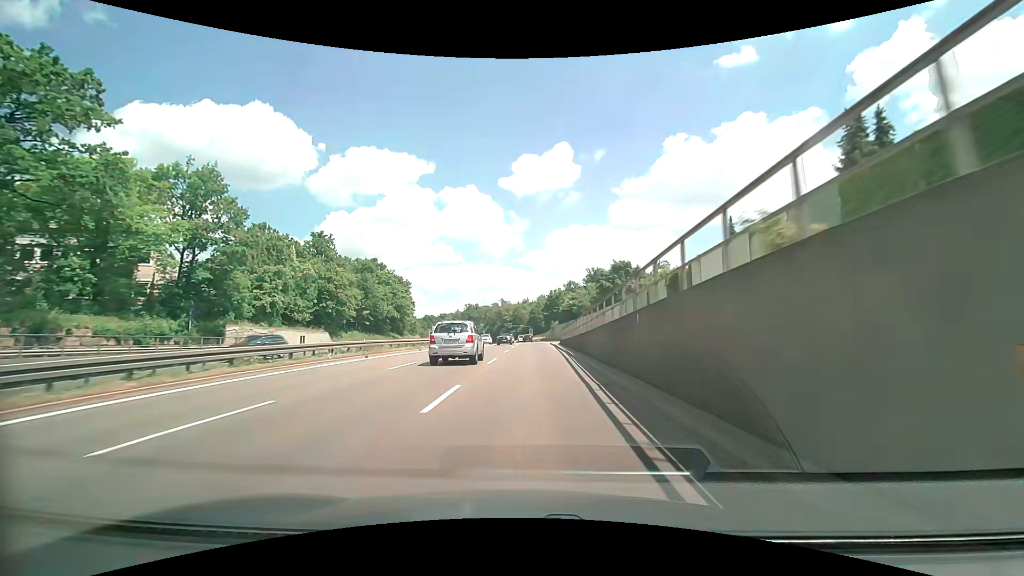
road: trunk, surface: asphalt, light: Day
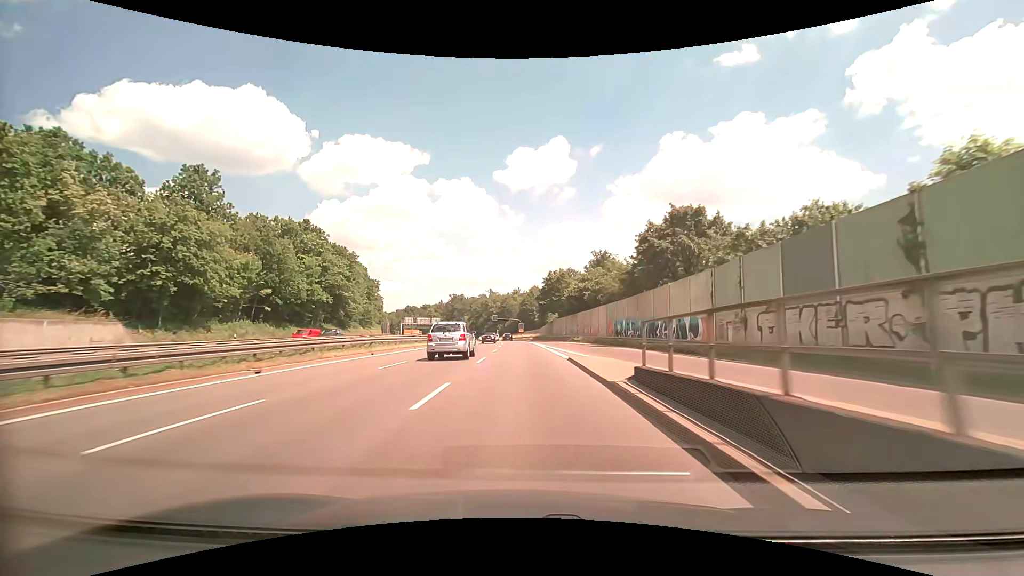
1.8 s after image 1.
(+0.4, +35.9) m; +1°
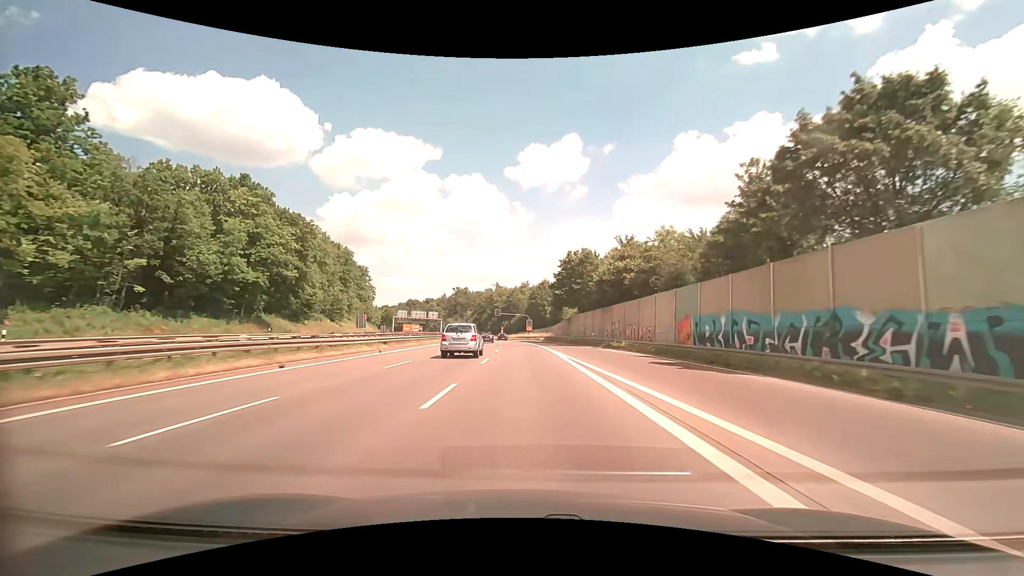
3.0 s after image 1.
(-0.2, +23.9) m; -1°
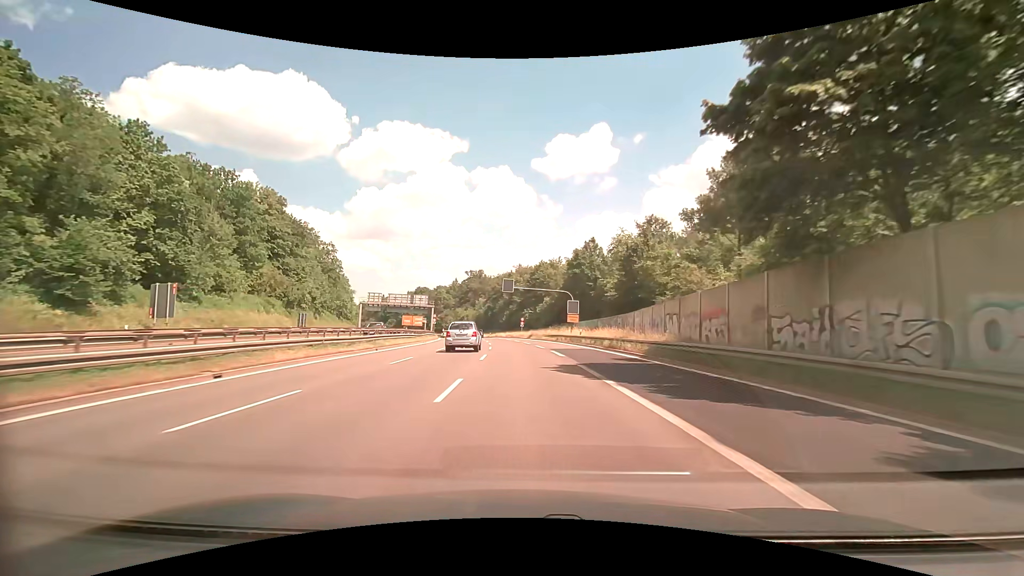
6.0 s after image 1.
(-1.1, +59.9) m; -3°
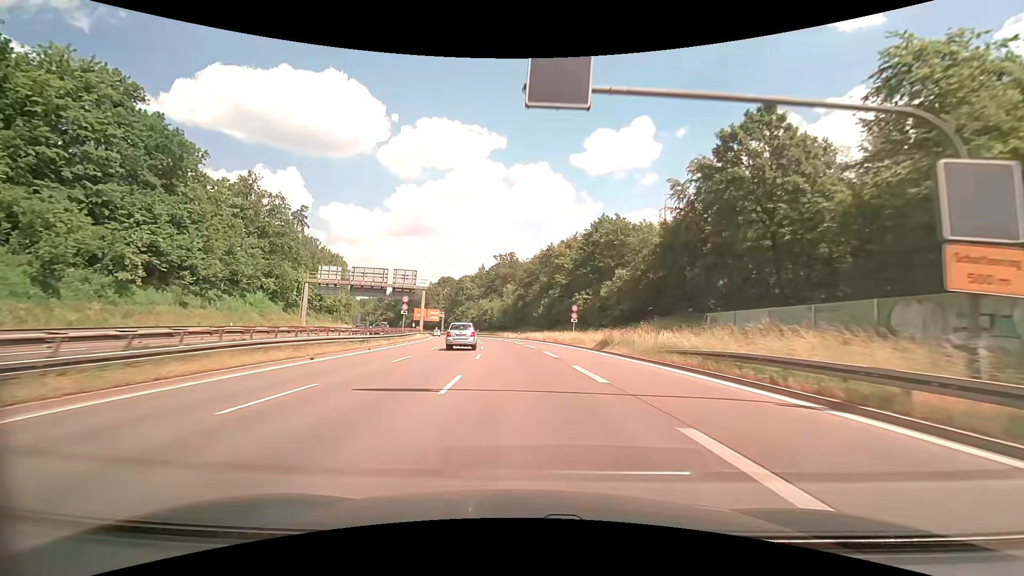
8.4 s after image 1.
(-1.9, +47.4) m; -4°
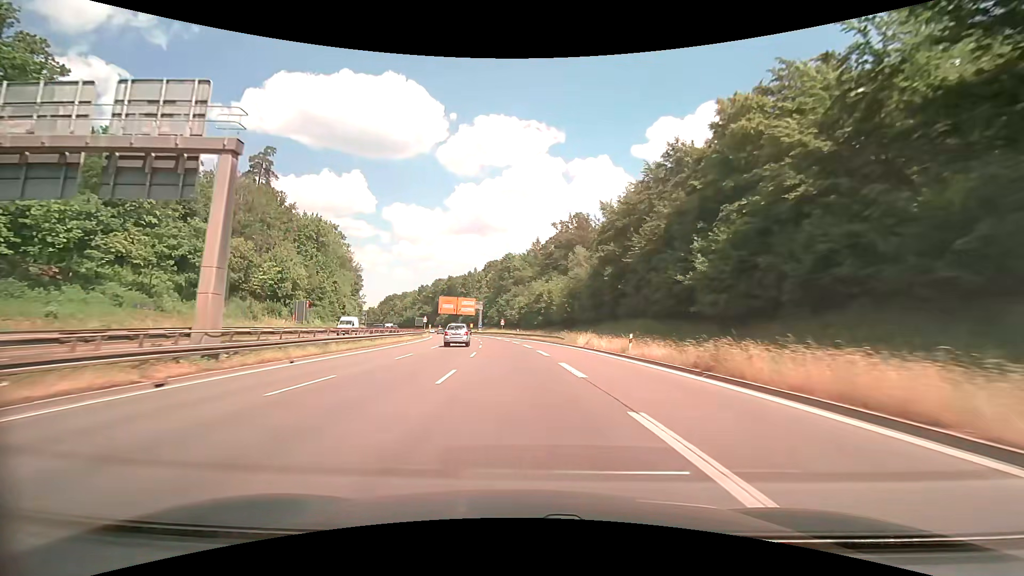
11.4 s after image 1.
(-3.2, +58.5) m; -7°
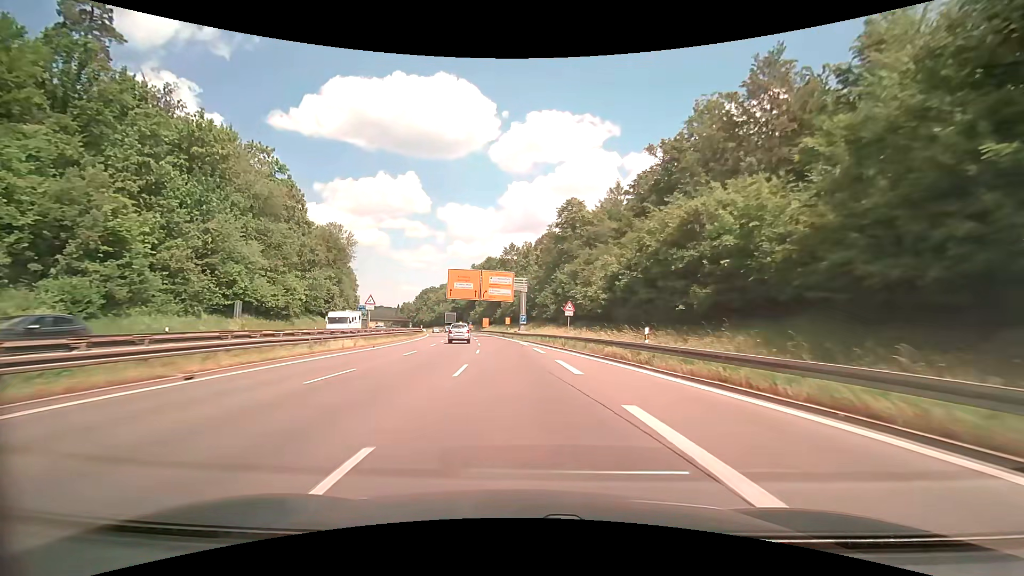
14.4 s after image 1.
(-3.4, +59.1) m; -6°
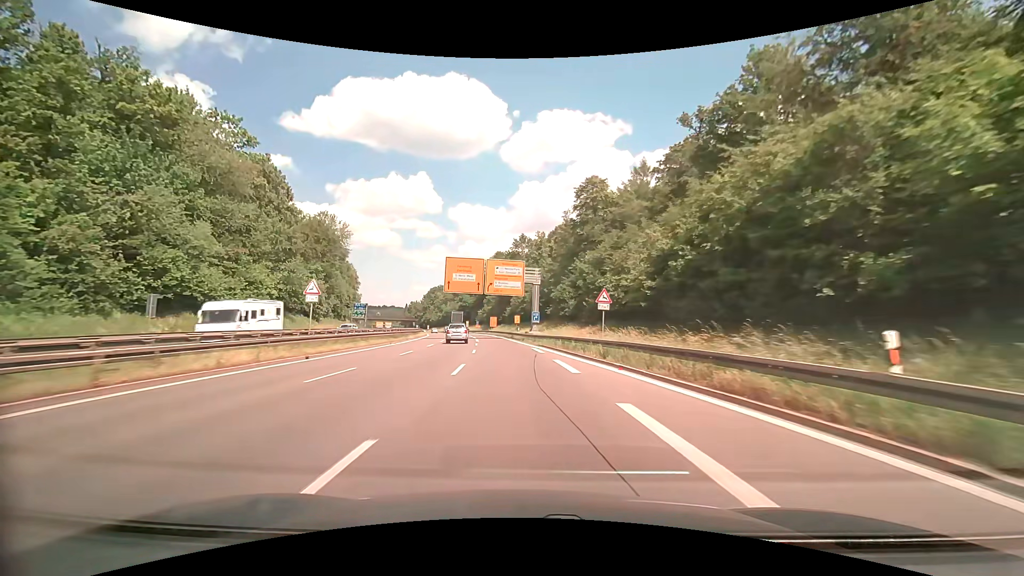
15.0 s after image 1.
(-0.1, +12.0) m; -2°
